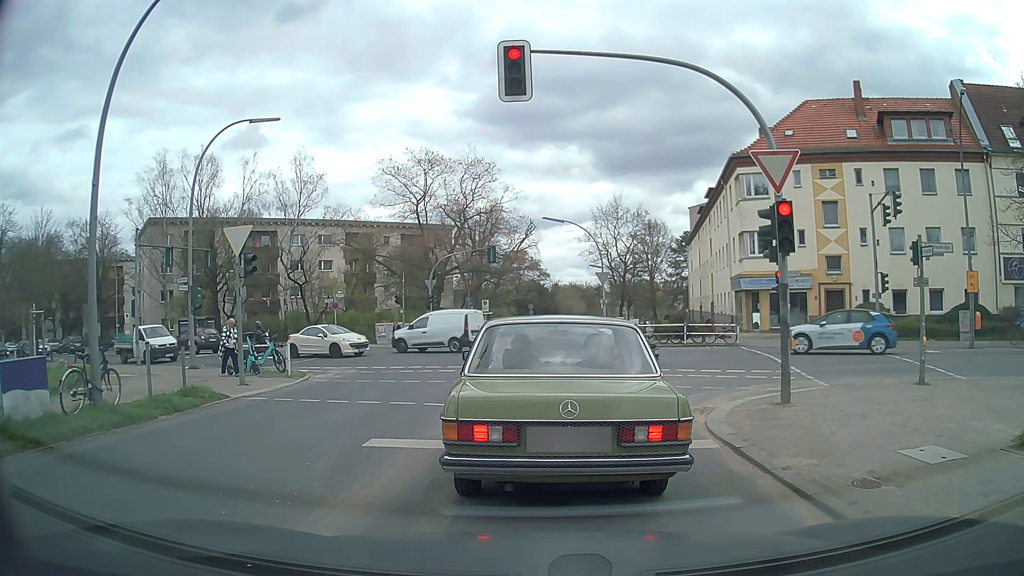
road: tertiary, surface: asphalt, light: Day
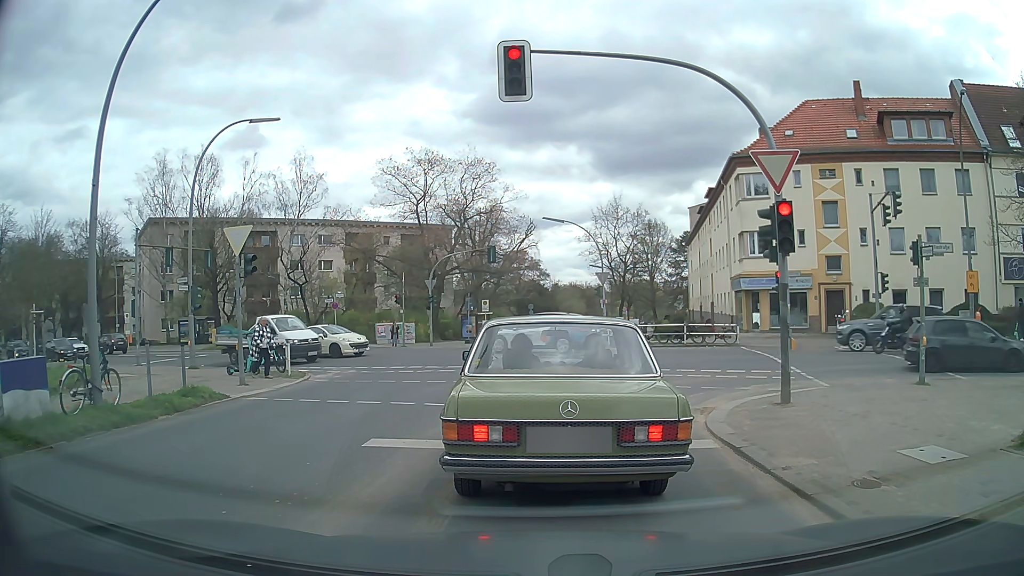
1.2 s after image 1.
(0.0, 0.0) m; 0°
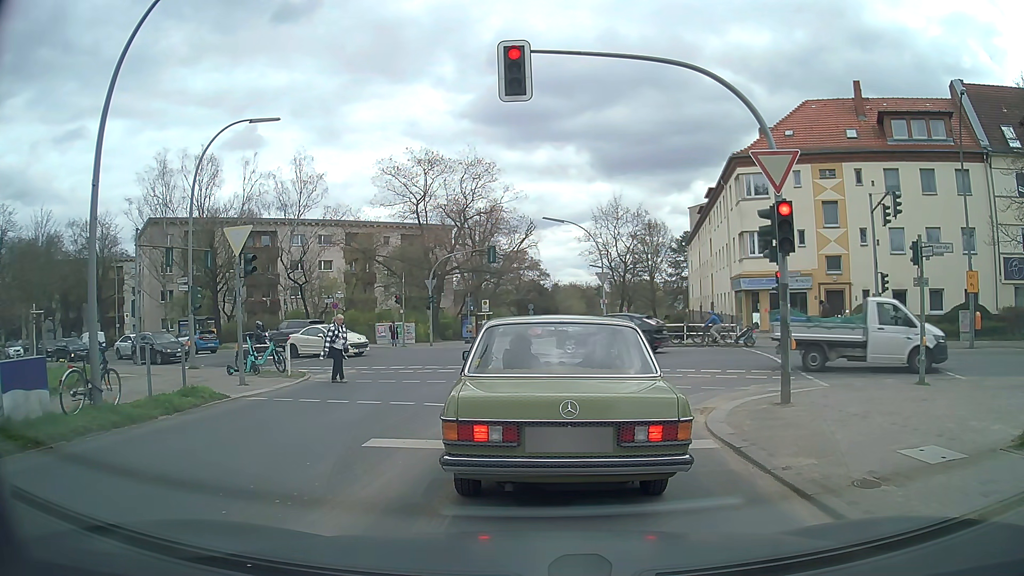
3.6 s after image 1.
(0.0, 0.0) m; 0°
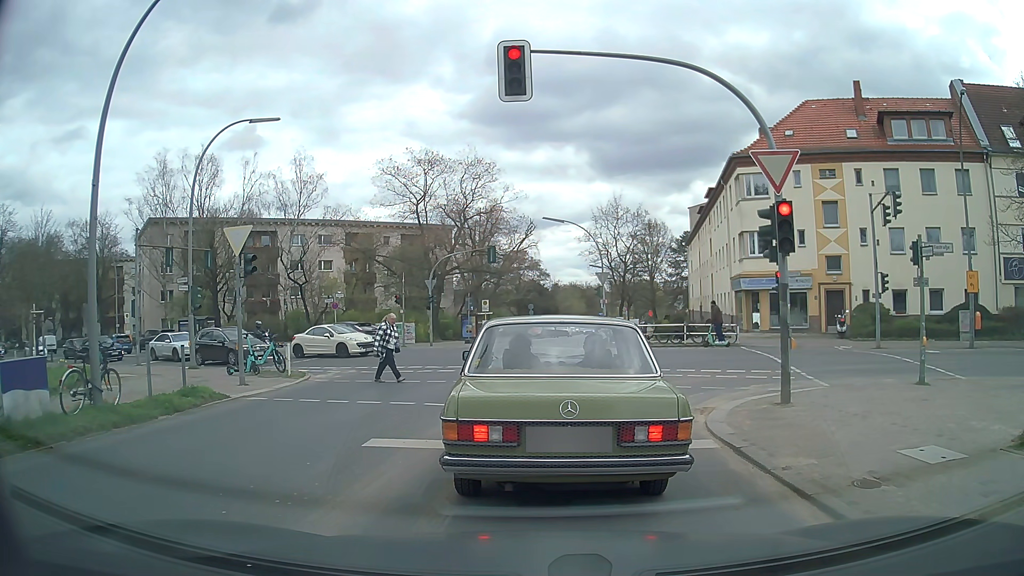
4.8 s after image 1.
(0.0, 0.0) m; 0°
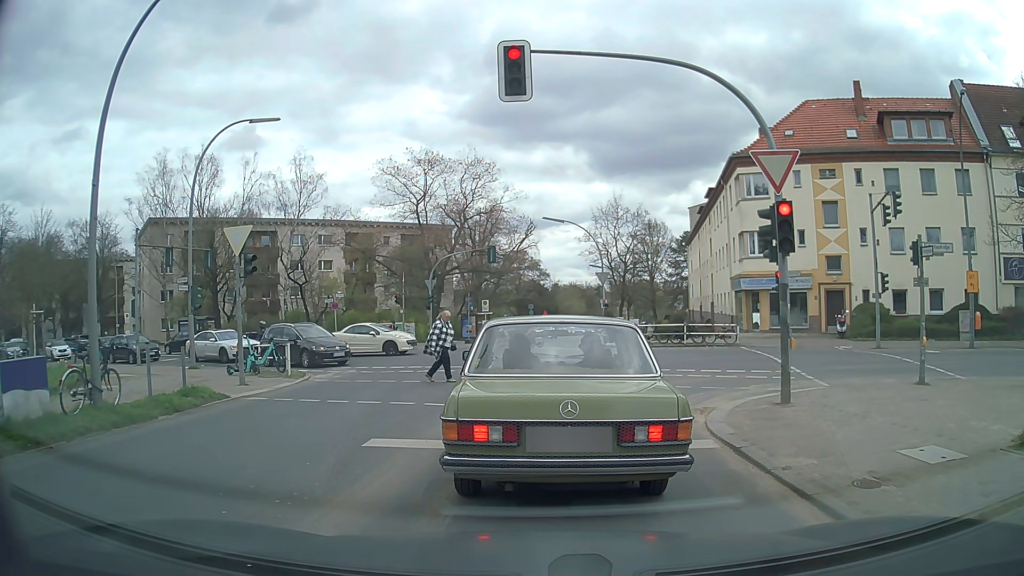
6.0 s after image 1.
(0.0, 0.0) m; 0°
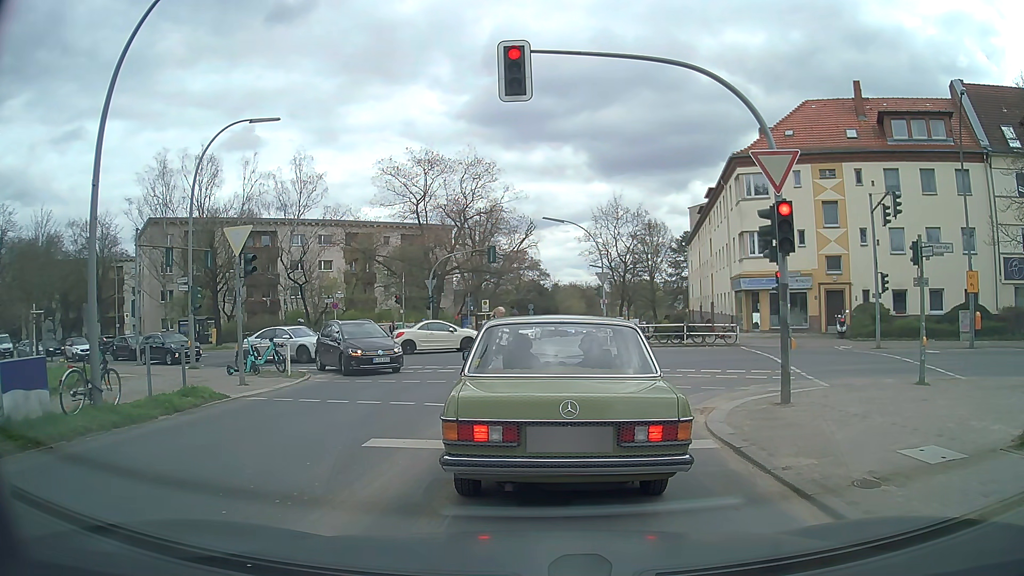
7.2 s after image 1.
(0.0, 0.0) m; 0°
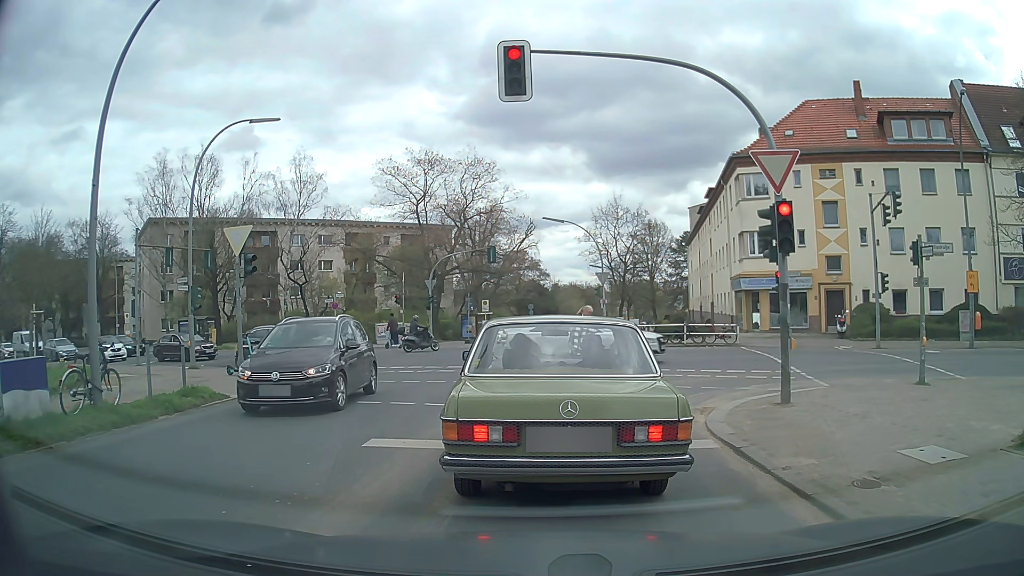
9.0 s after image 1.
(0.0, 0.0) m; 0°
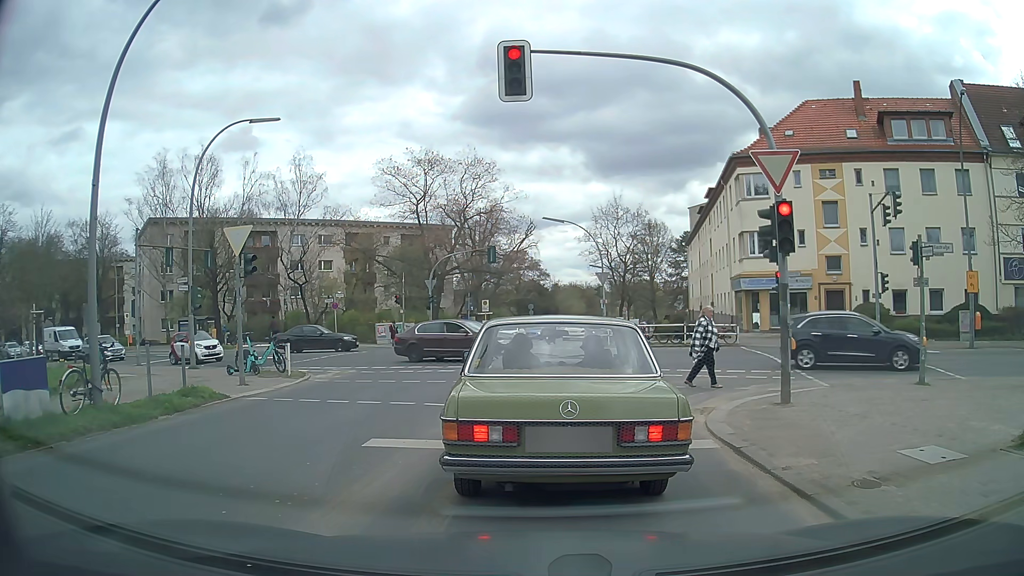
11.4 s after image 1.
(0.0, 0.0) m; 0°
